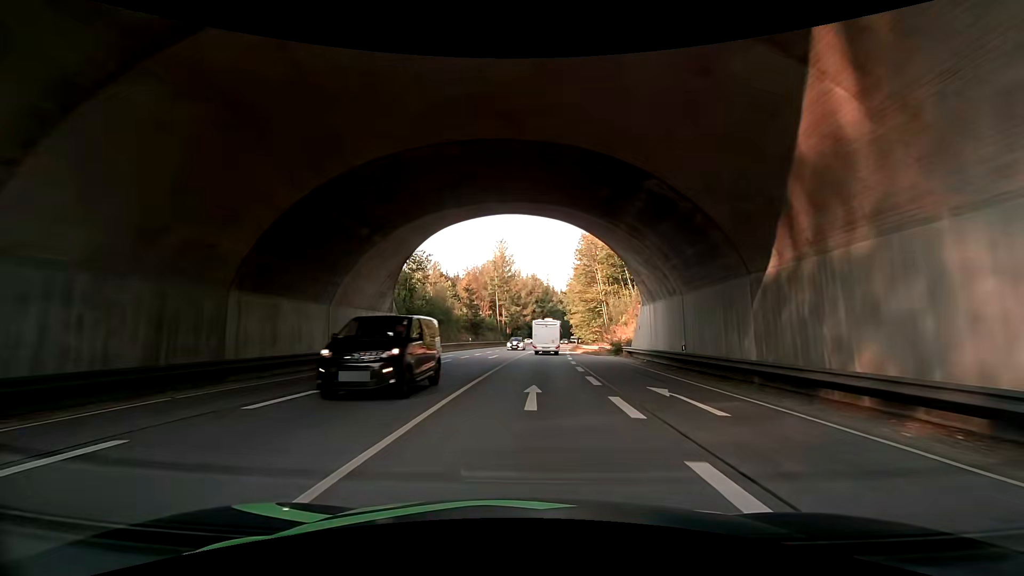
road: primary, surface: asphalt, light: Day
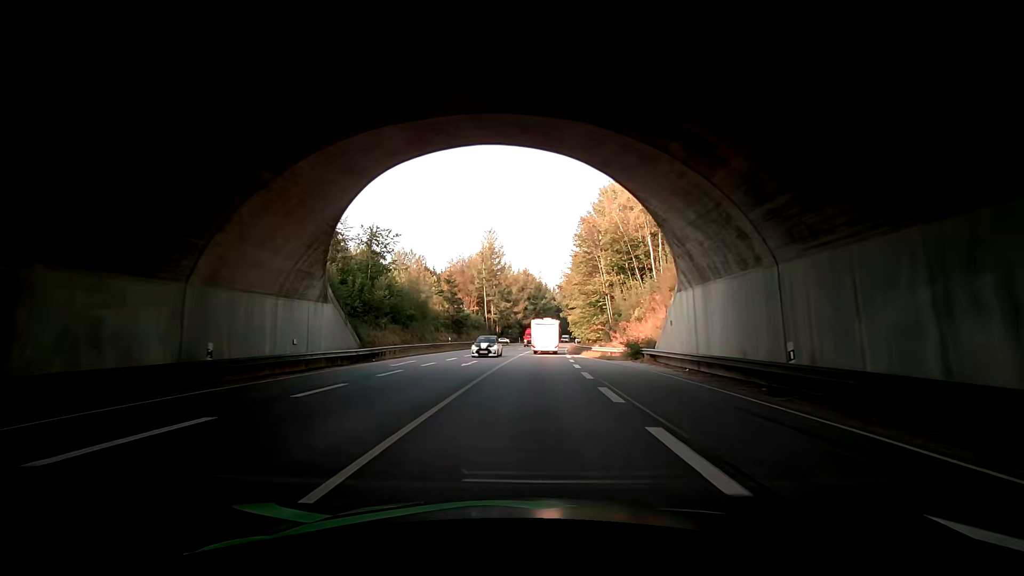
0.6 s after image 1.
(+0.1, +9.9) m; +1°
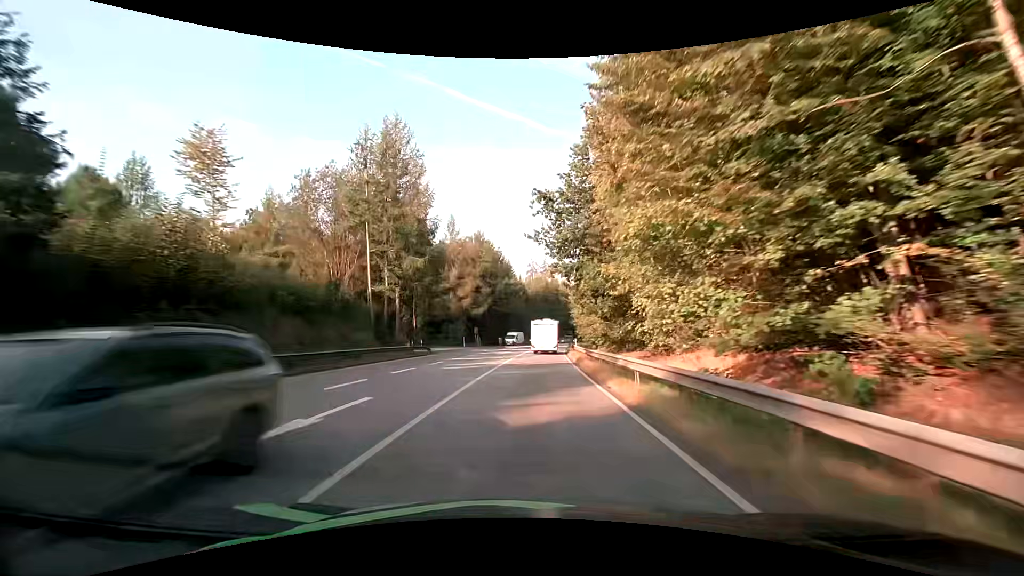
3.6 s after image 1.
(+2.0, +51.3) m; +4°
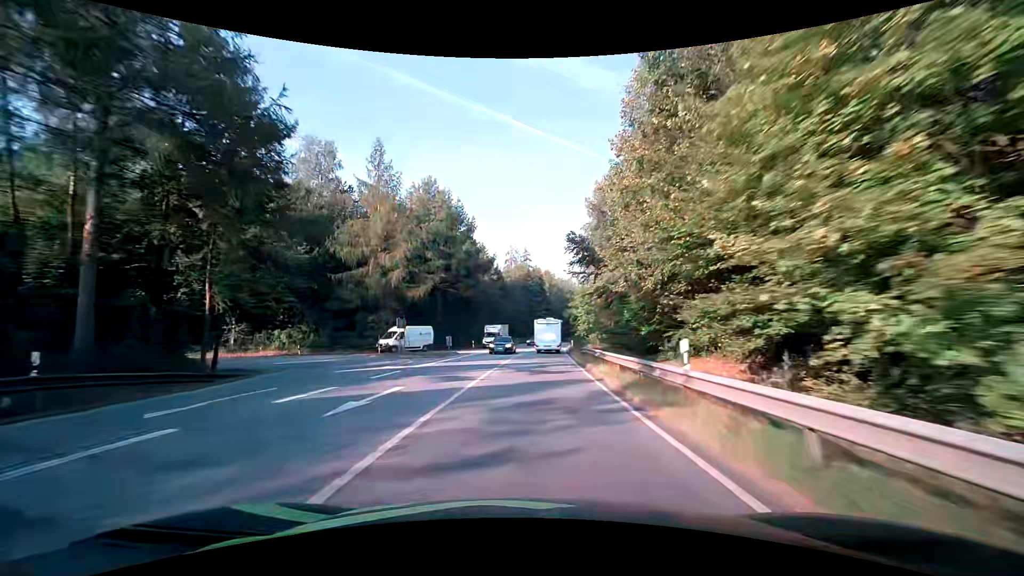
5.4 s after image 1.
(+0.7, +32.3) m; +2°
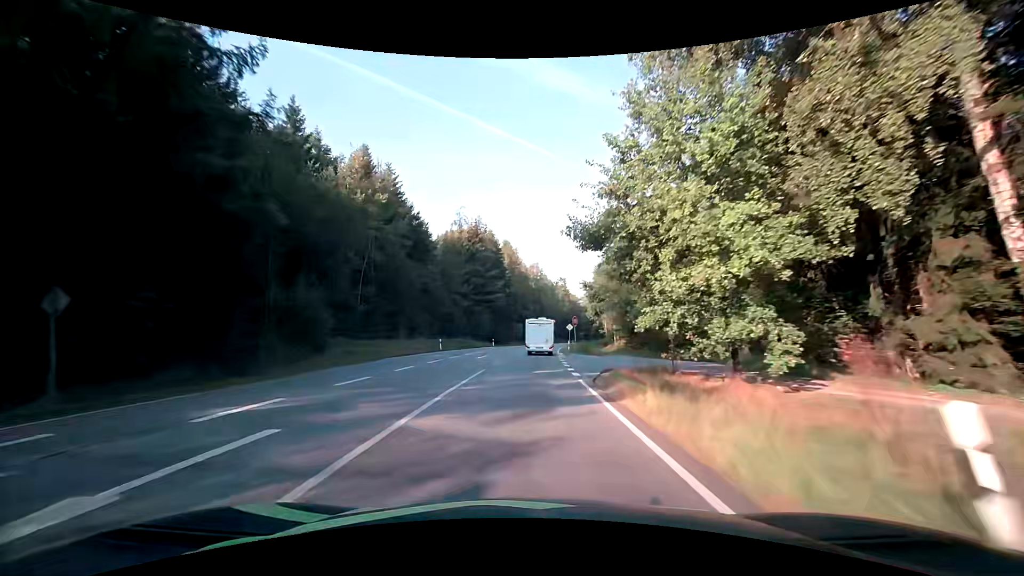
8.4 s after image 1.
(+2.3, +55.6) m; +5°
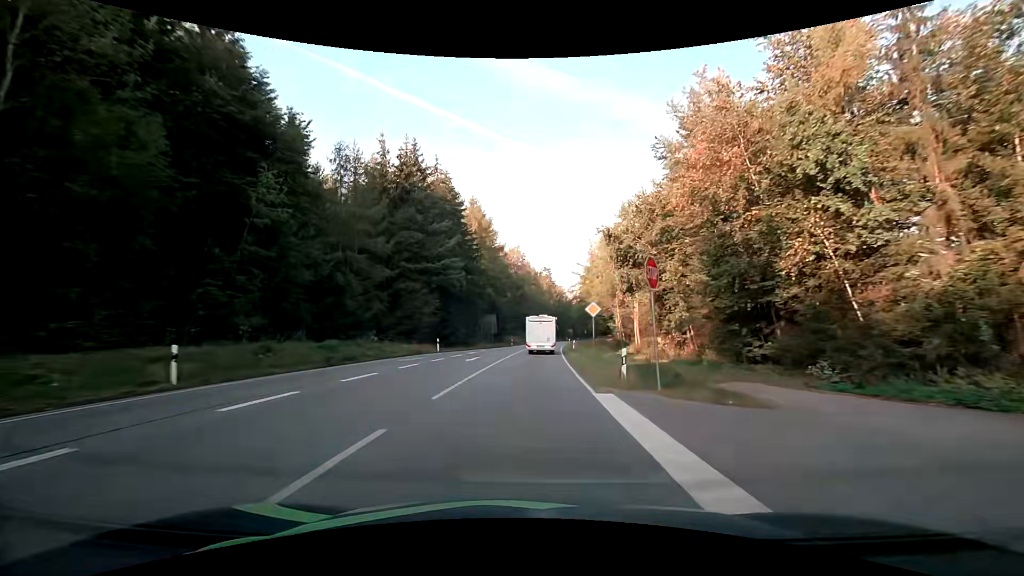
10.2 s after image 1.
(+0.7, +34.3) m; +3°
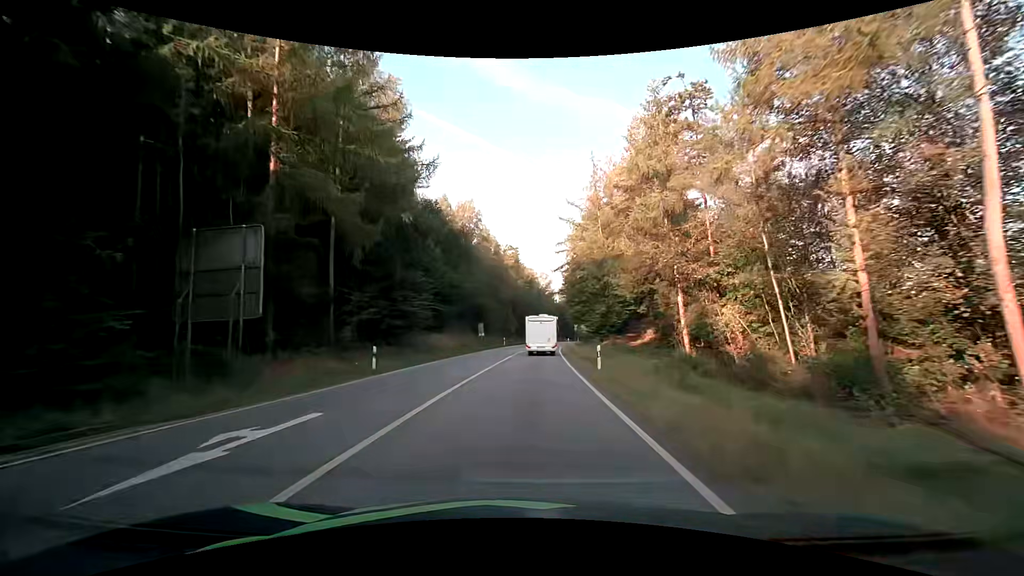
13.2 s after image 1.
(+1.5, +57.1) m; +4°
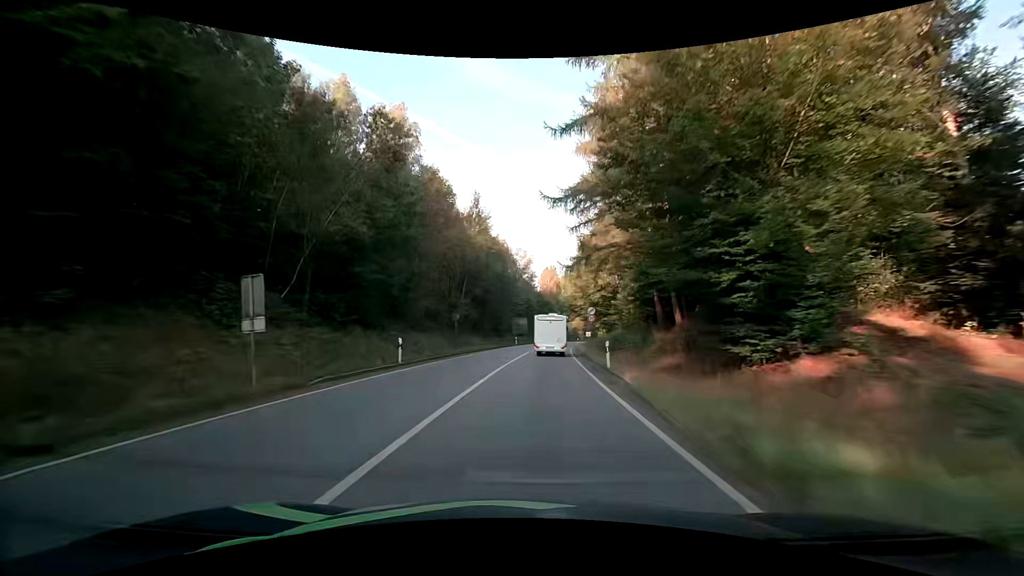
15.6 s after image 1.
(+0.8, +46.4) m; +2°
(0, +10) (0, +20) (+1, +30) (+1, +40) (+2, +50) (+3, +60) (+4, +70) (+5, +80) (+7, +90) (+8, +100) m
